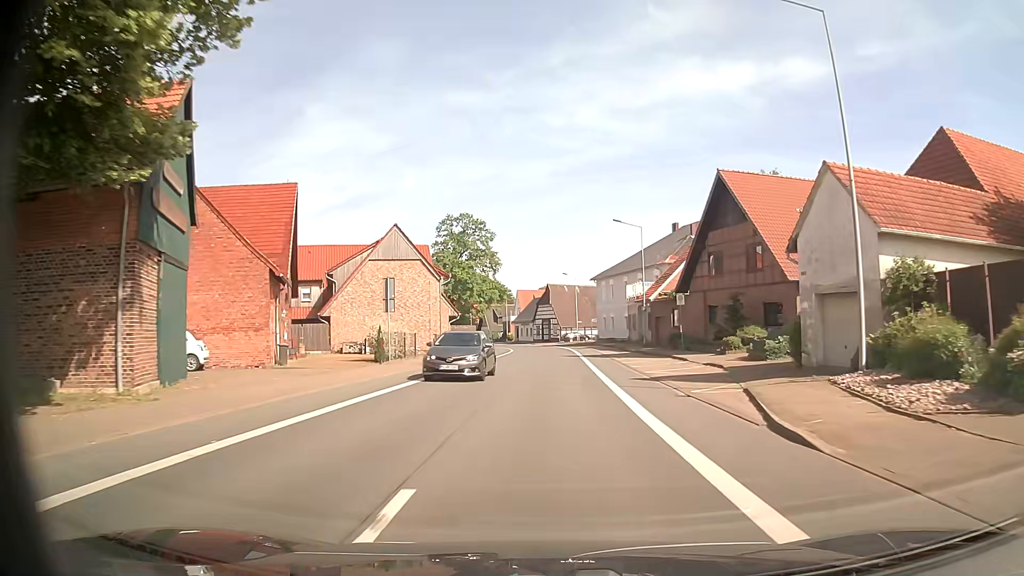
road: secondary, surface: asphalt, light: Day
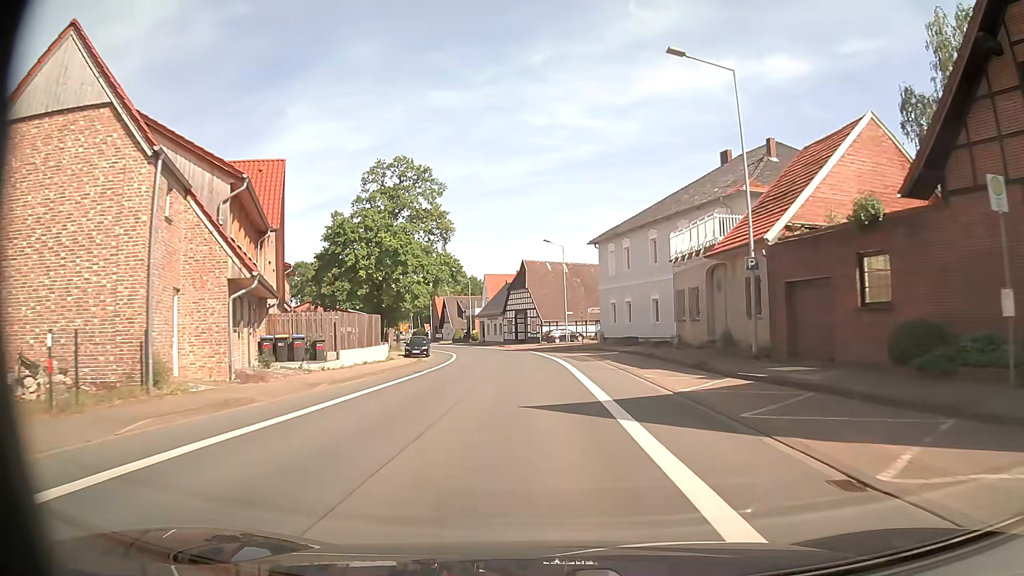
(+0.6, +32.9) m; +1°
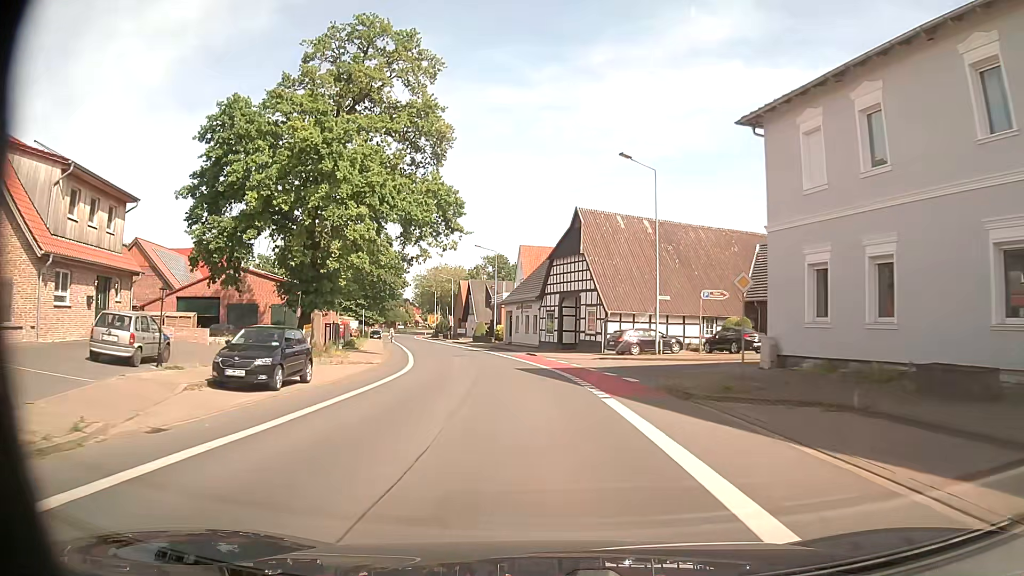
(-0.8, +32.5) m; -4°
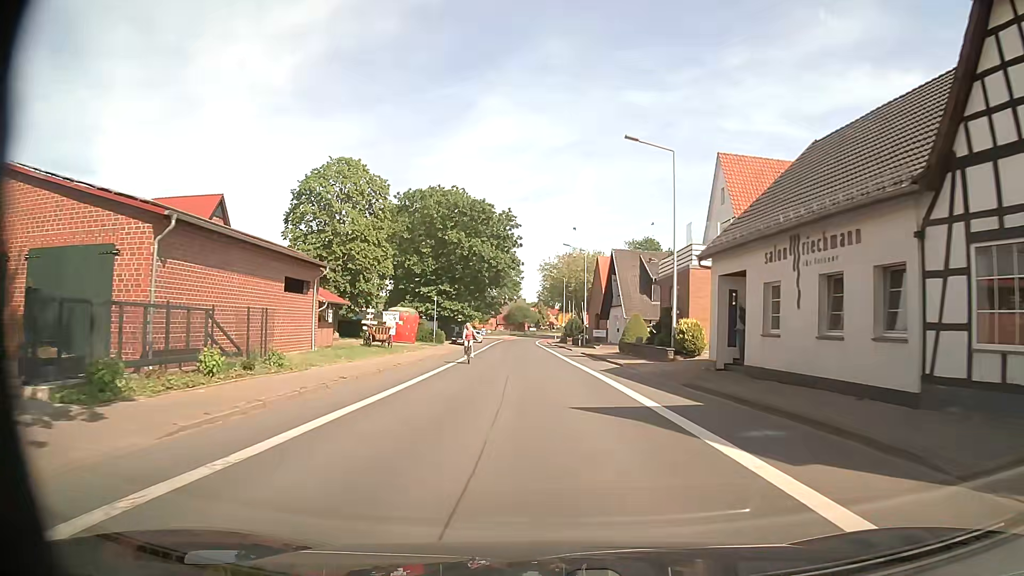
(-4.1, +38.6) m; -11°
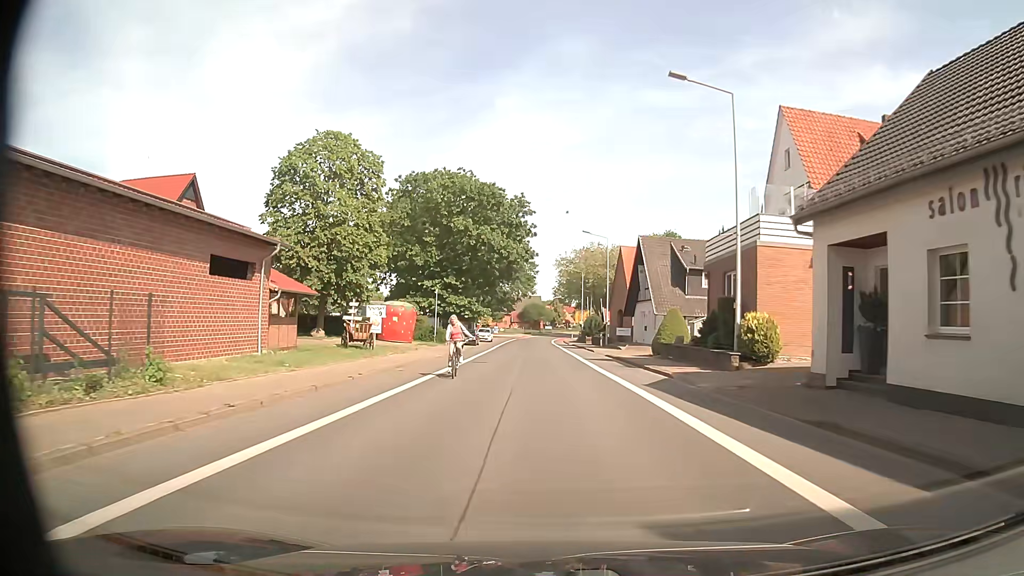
(-0.2, +7.6) m; -3°
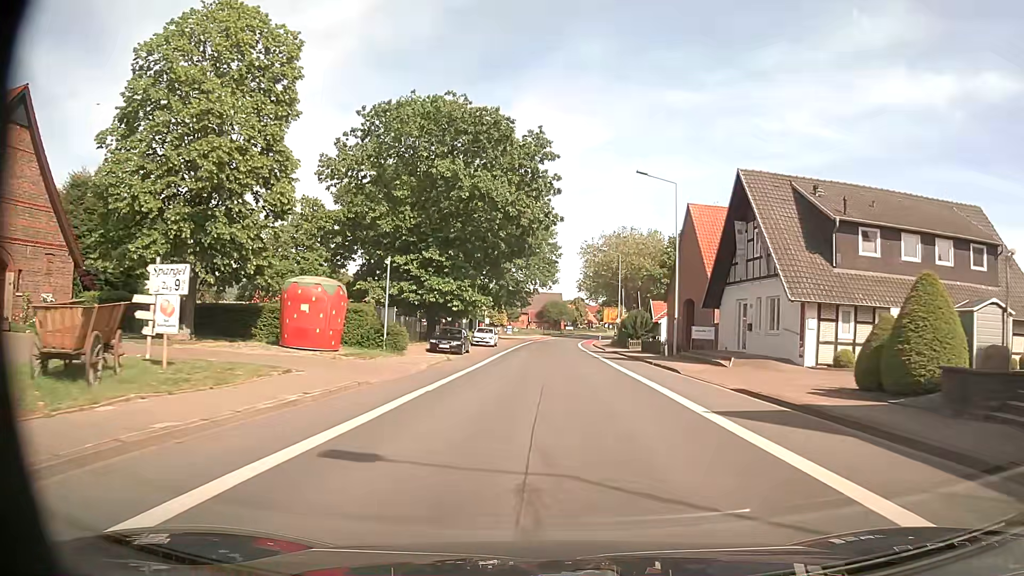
(-0.4, +22.3) m; -2°
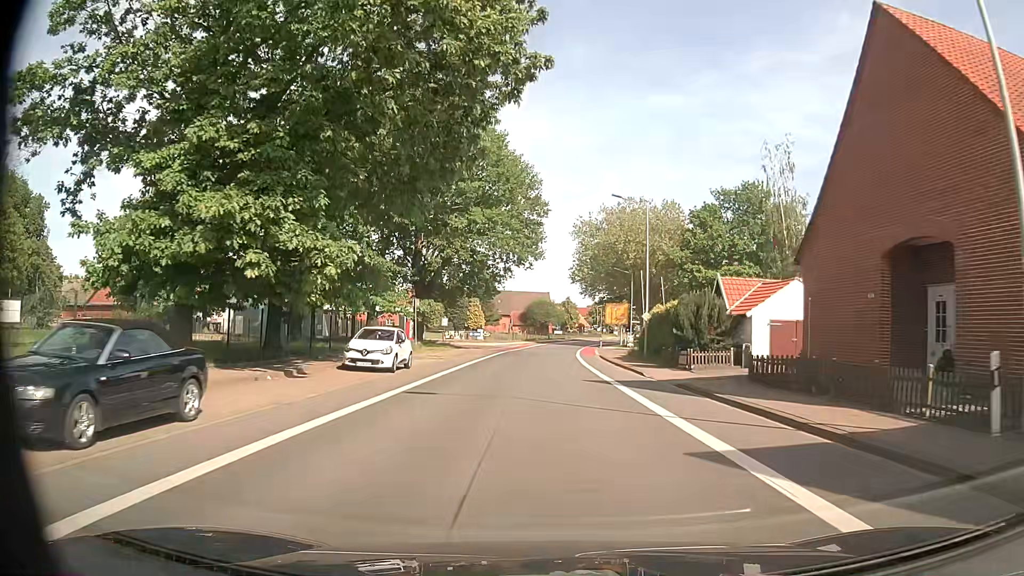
(+0.8, +28.8) m; +2°
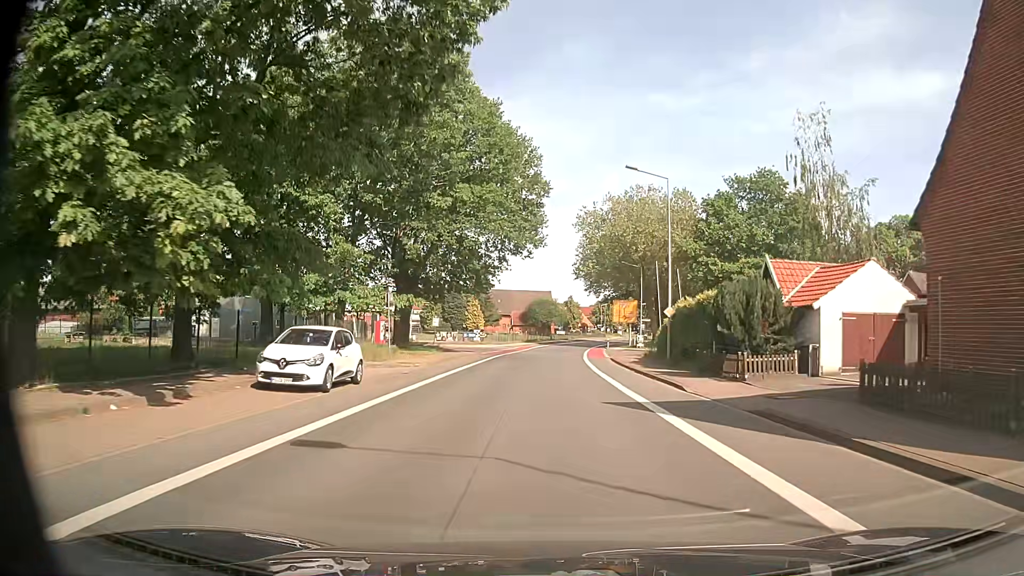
(-0.1, +7.0) m; -1°
(0, +10) (0, +20) (0, +30) (+1, +40) (+1, +50) (+2, +60) (+3, +70) (+3, +80) (+5, +90) (+6, +100) m
